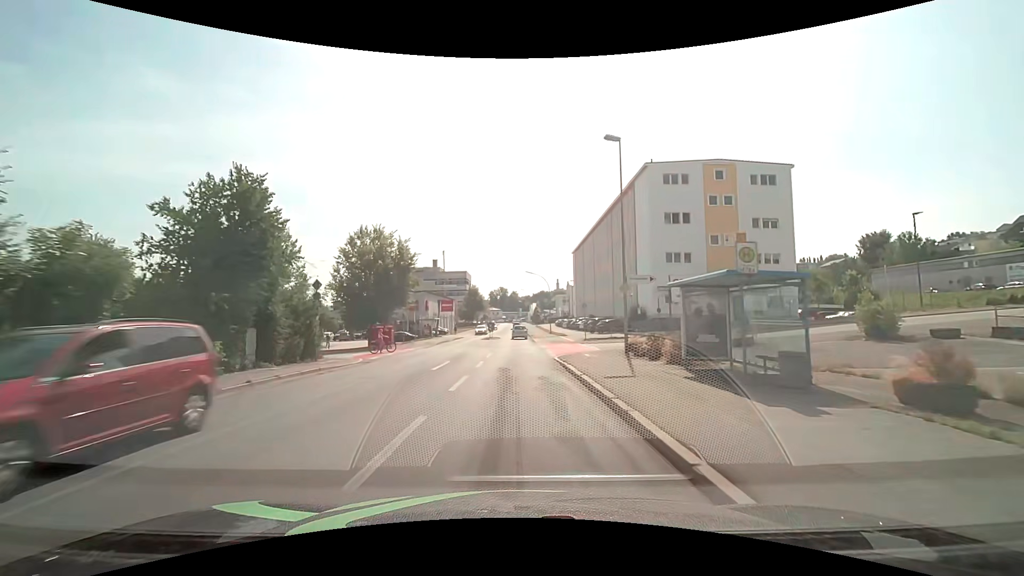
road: tertiary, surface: asphalt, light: Day
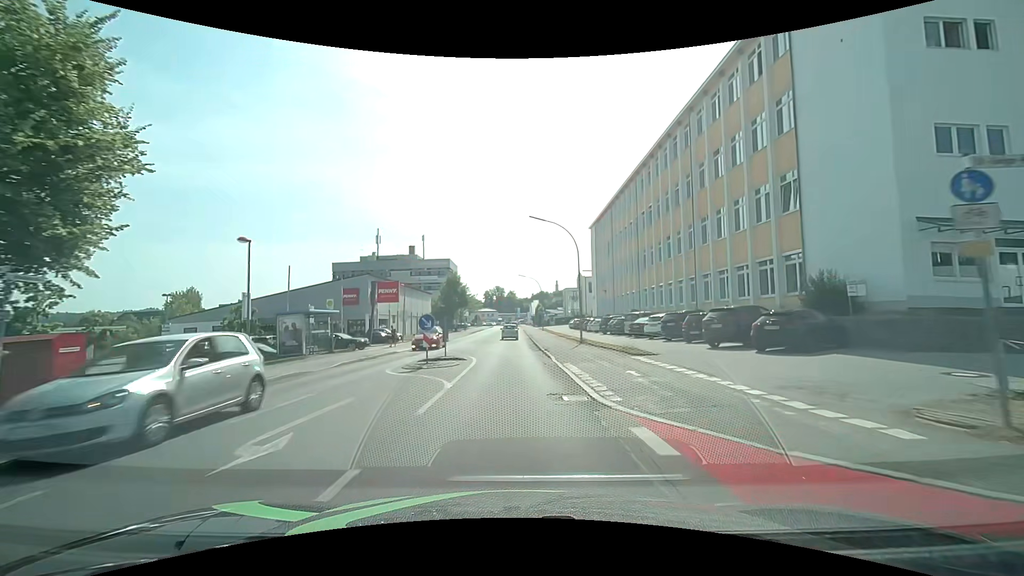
(-0.1, +35.8) m; 0°
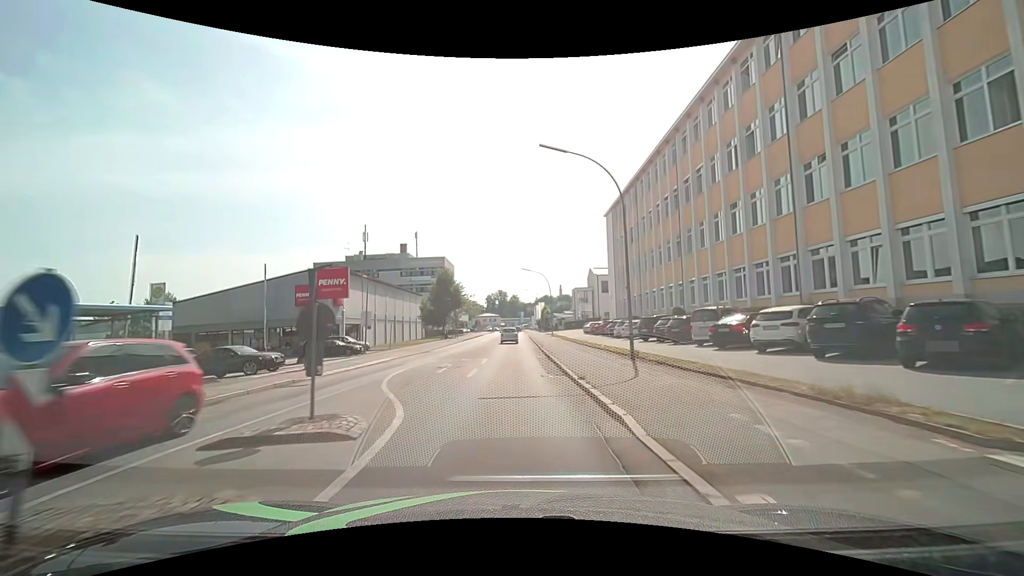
(0.0, +14.3) m; -1°
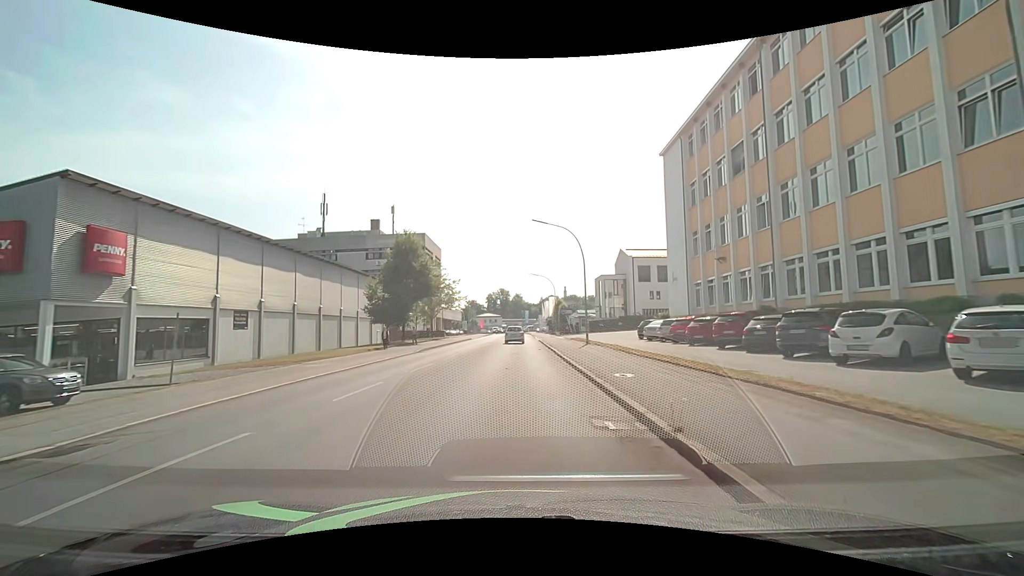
(+0.2, +29.8) m; +1°
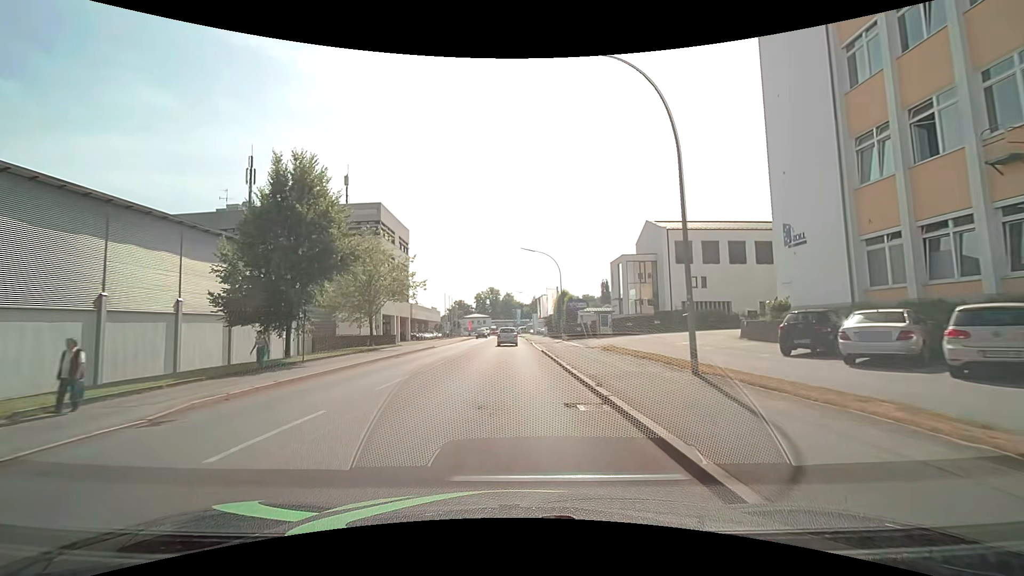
(+0.2, +22.8) m; +1°
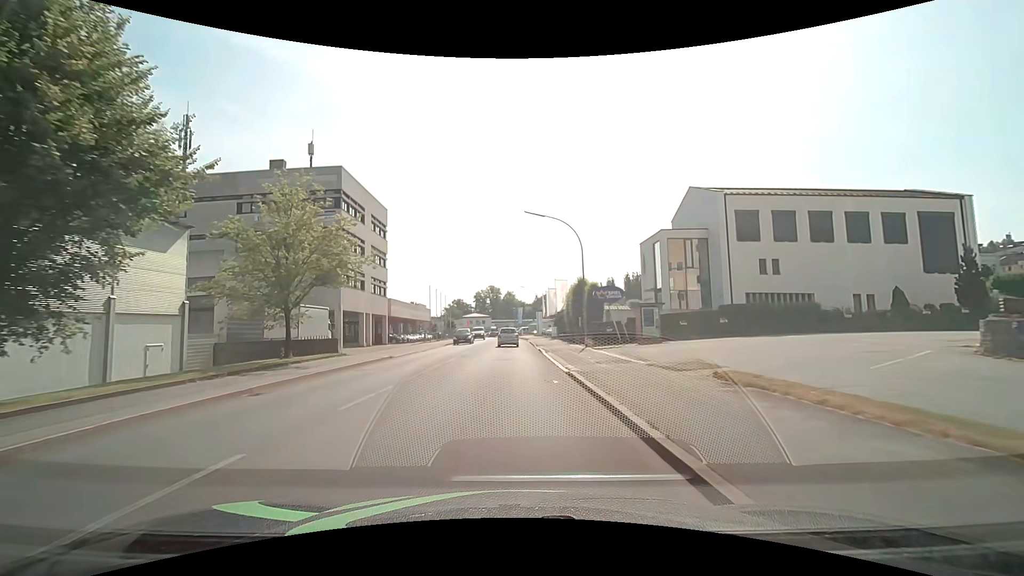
(-0.1, +15.0) m; 0°
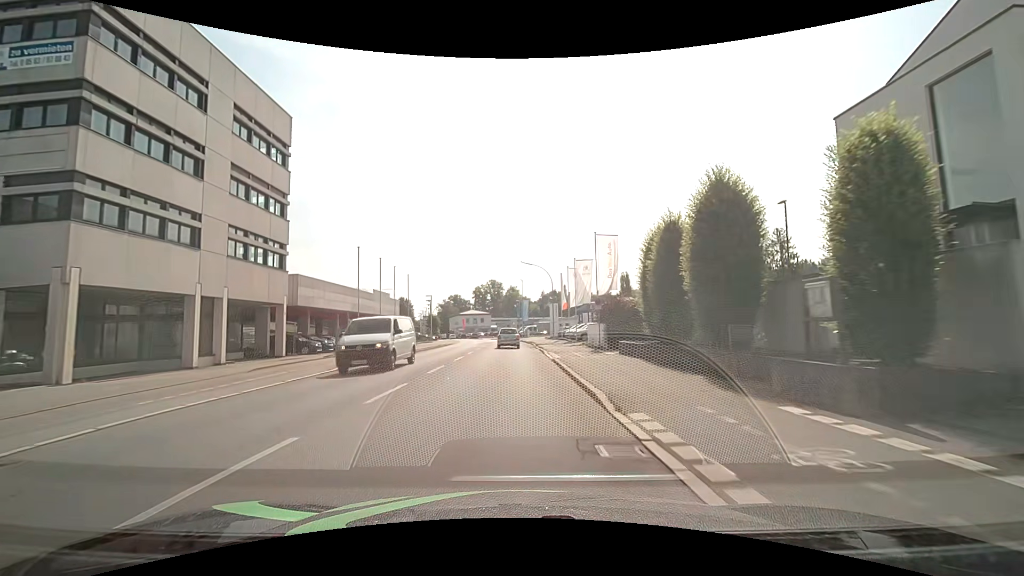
(-0.1, +30.2) m; 0°
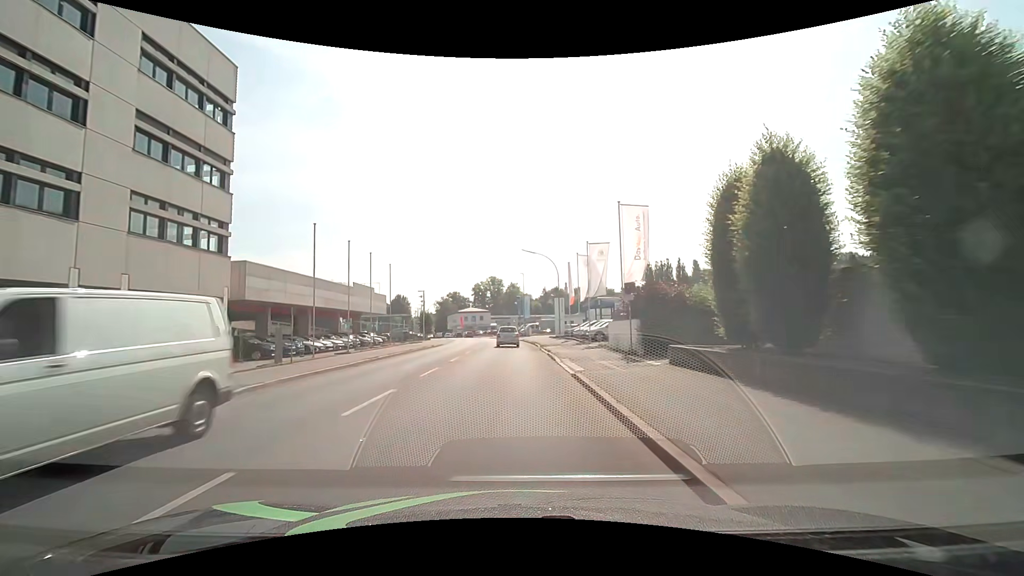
(0.0, +7.6) m; 0°
